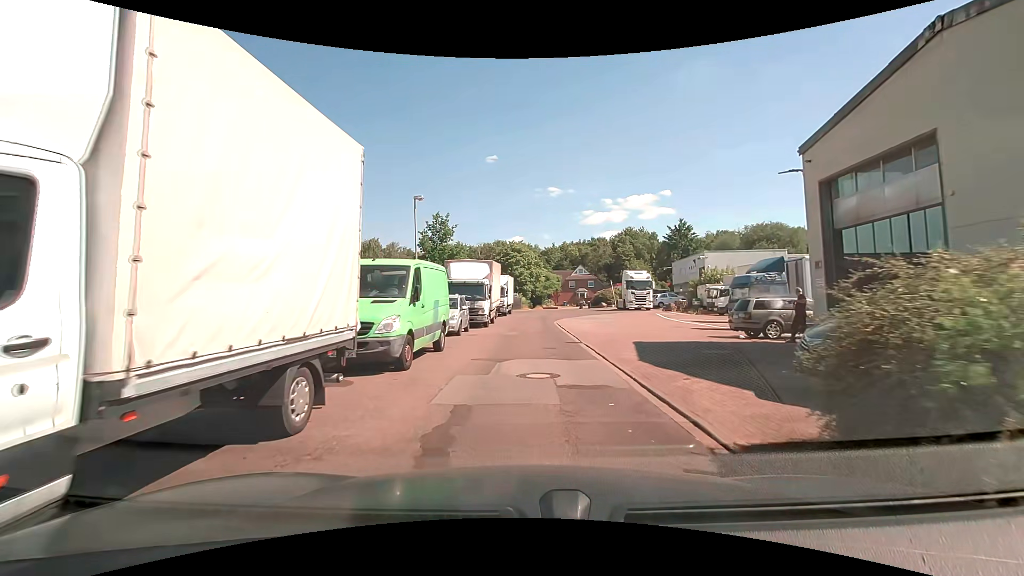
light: Day
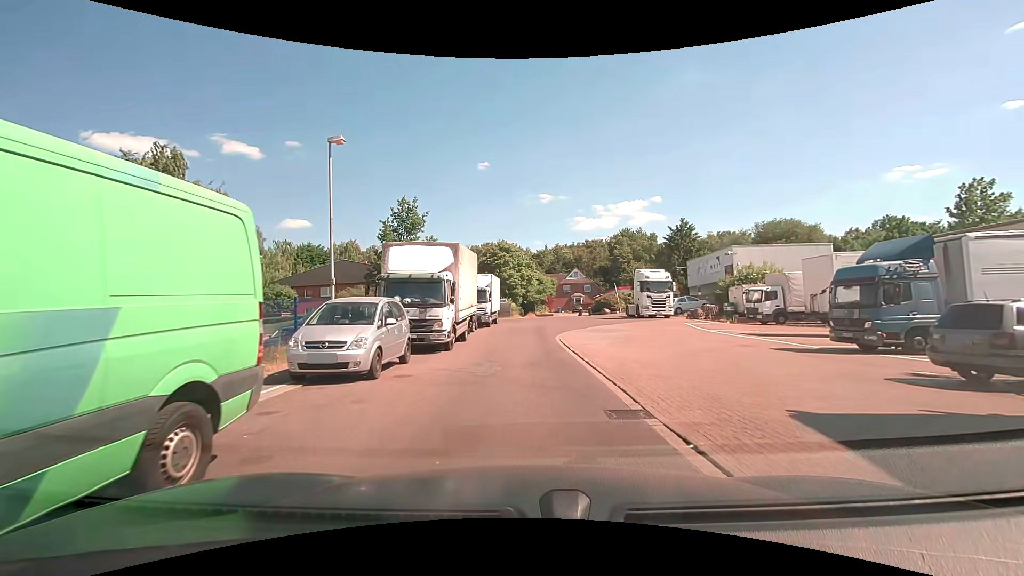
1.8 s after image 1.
(+0.2, +9.9) m; +2°
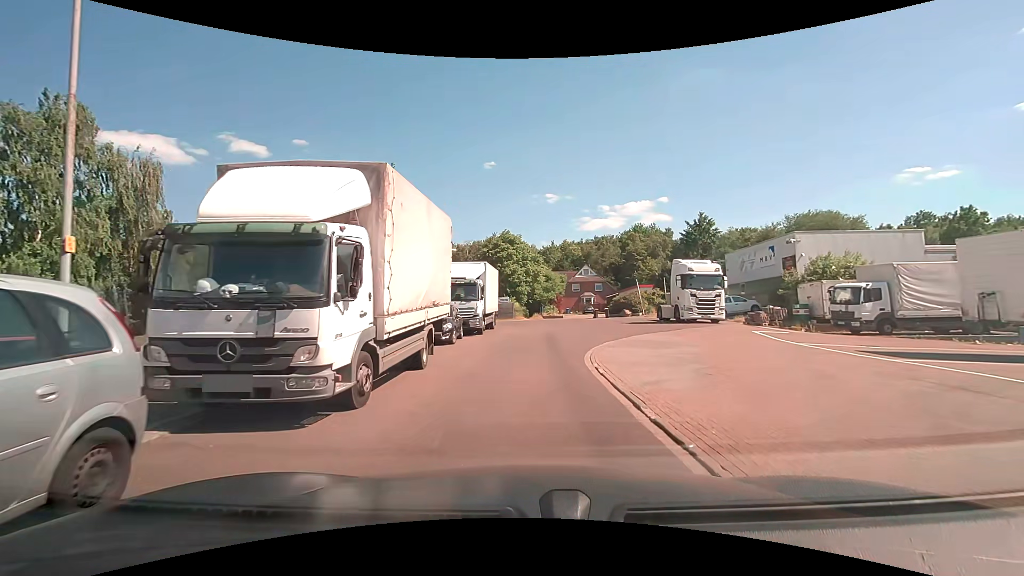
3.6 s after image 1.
(-0.1, +9.0) m; -1°
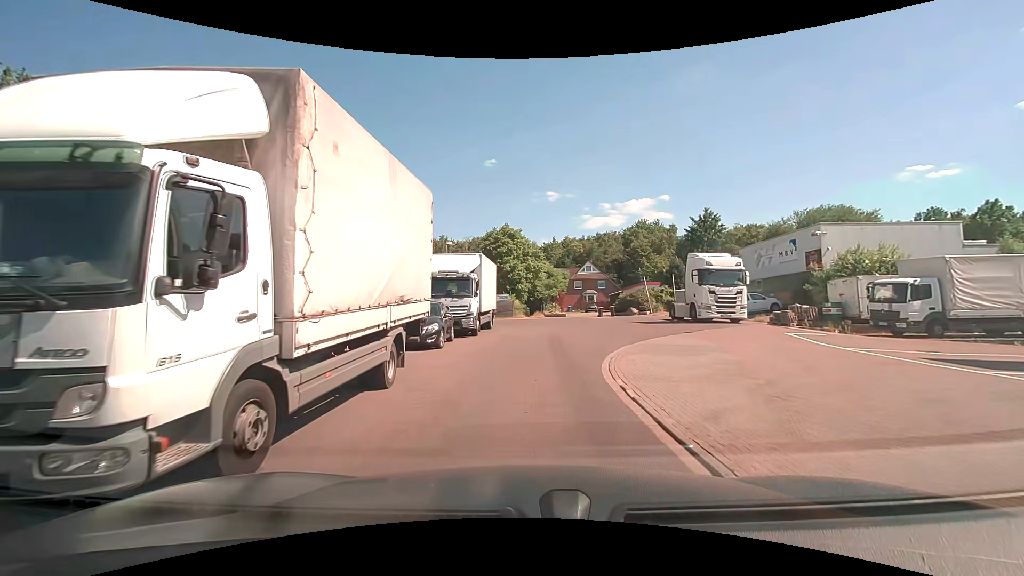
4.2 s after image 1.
(0.0, +2.9) m; 0°
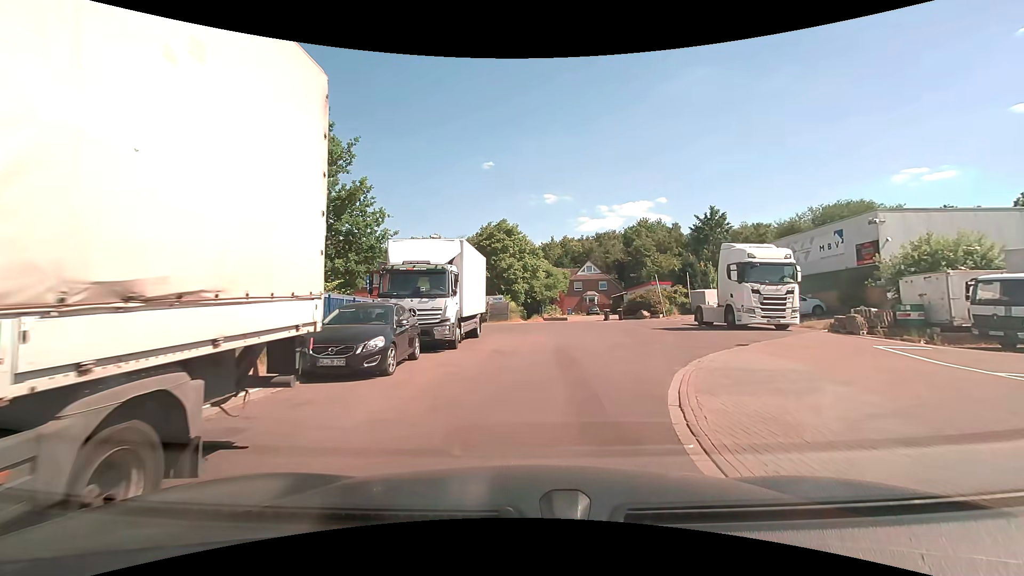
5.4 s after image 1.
(0.0, +5.5) m; +1°
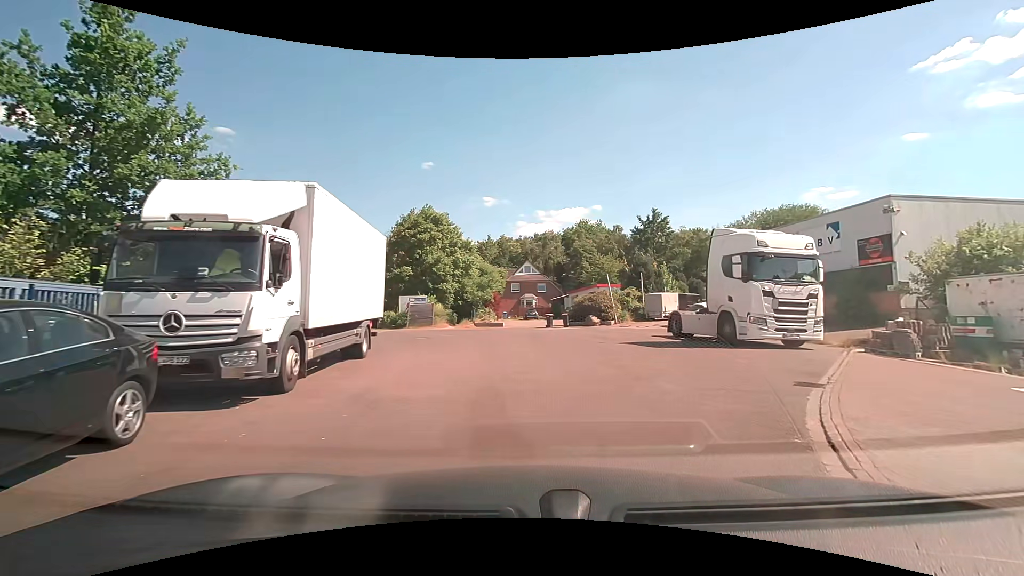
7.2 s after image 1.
(+0.3, +7.3) m; +6°
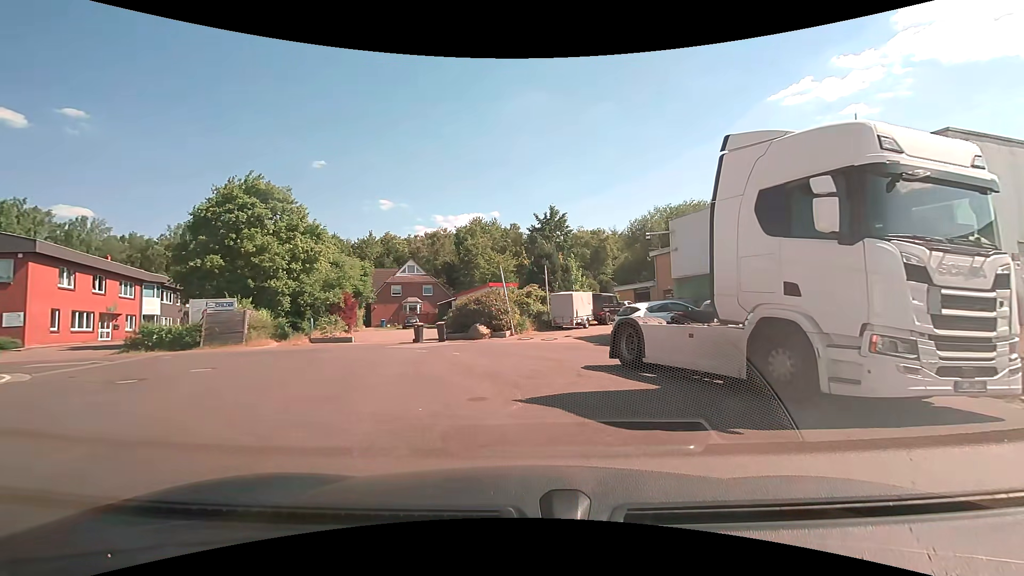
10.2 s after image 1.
(+1.6, +10.5) m; +13°
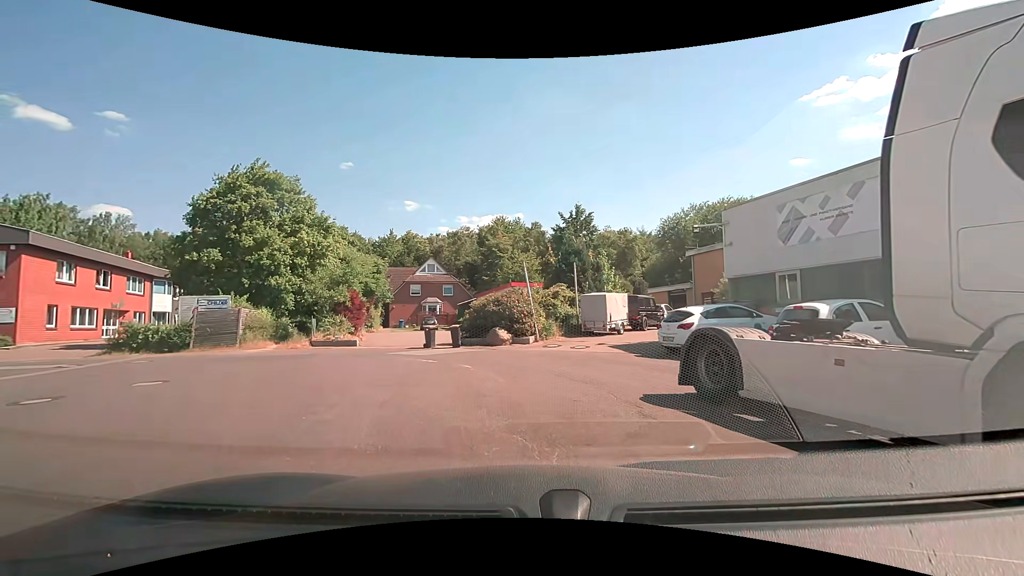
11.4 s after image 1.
(-0.1, +3.1) m; -2°
